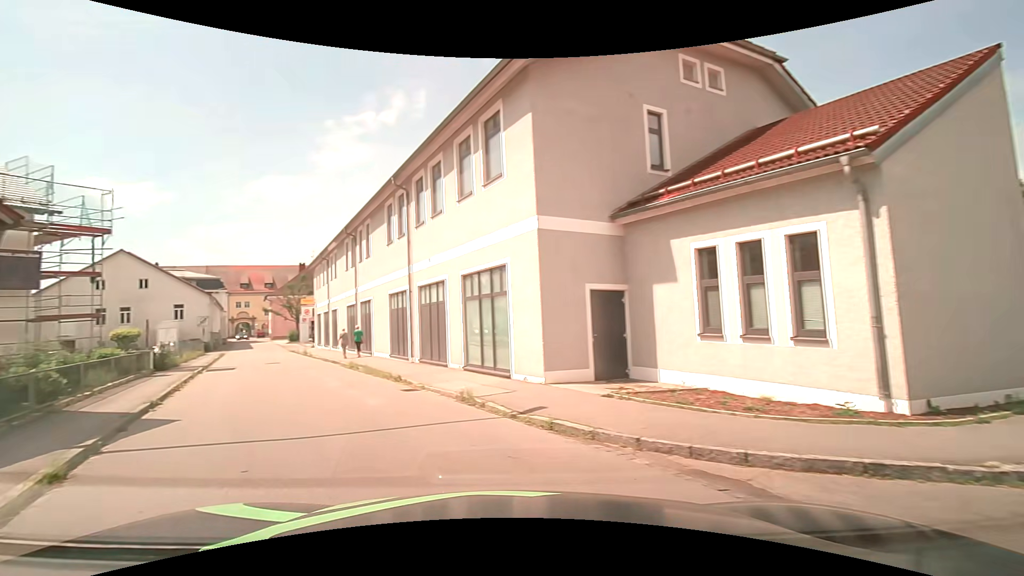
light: Day
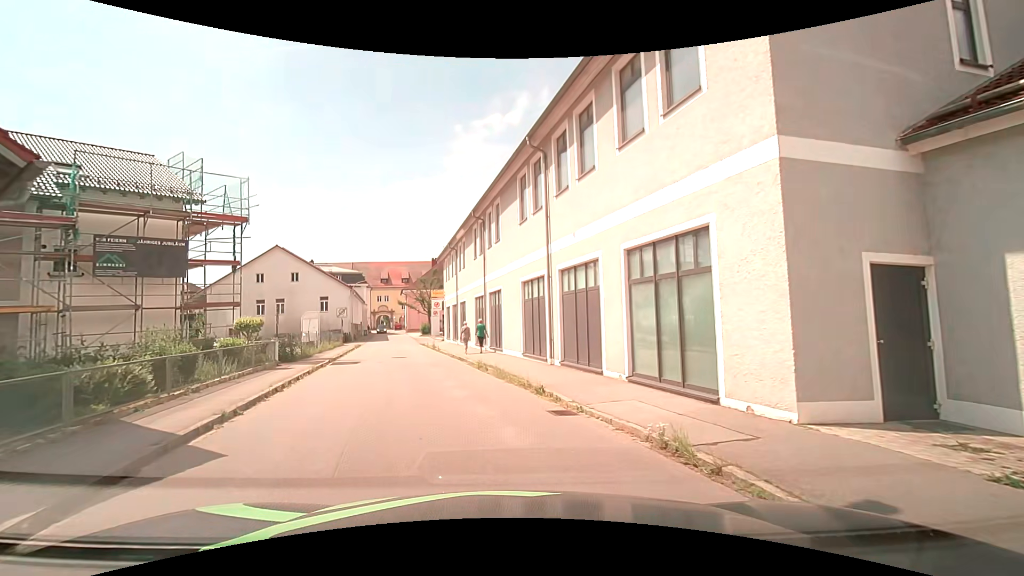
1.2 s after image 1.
(-0.9, +4.2) m; -16°
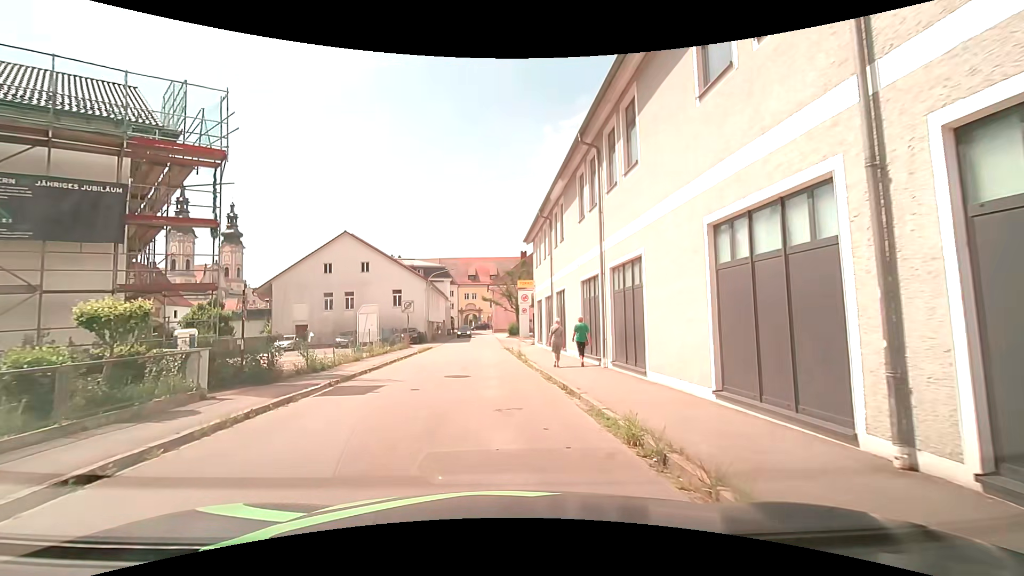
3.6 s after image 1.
(-1.0, +10.8) m; -11°
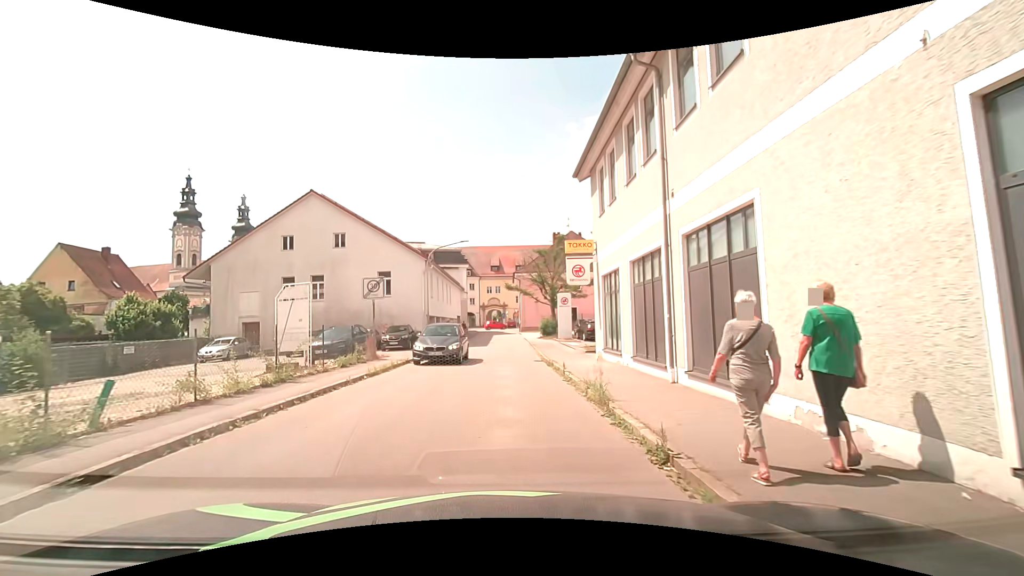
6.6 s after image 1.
(-0.5, +15.5) m; -3°
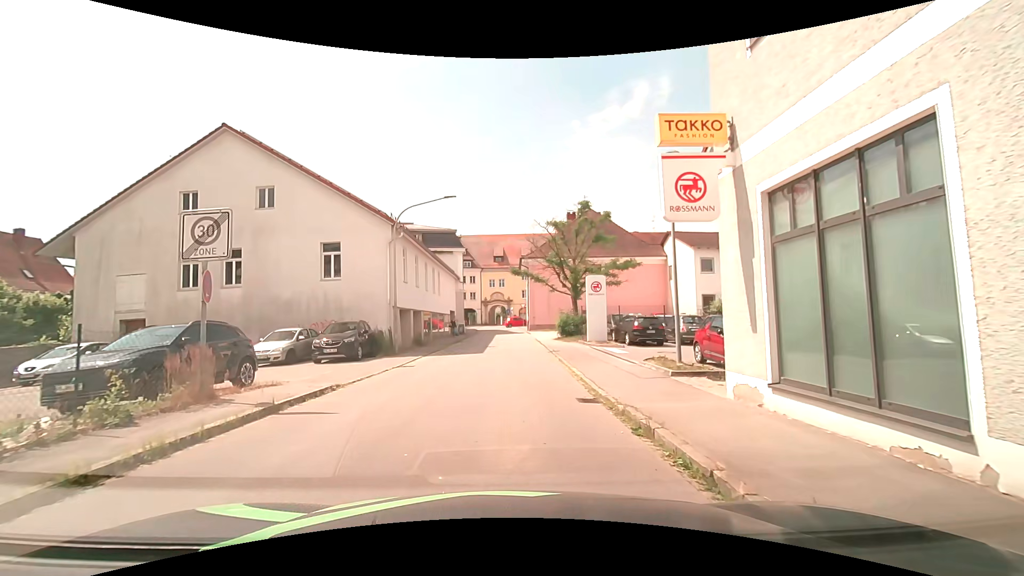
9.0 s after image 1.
(0.0, +11.5) m; -1°
